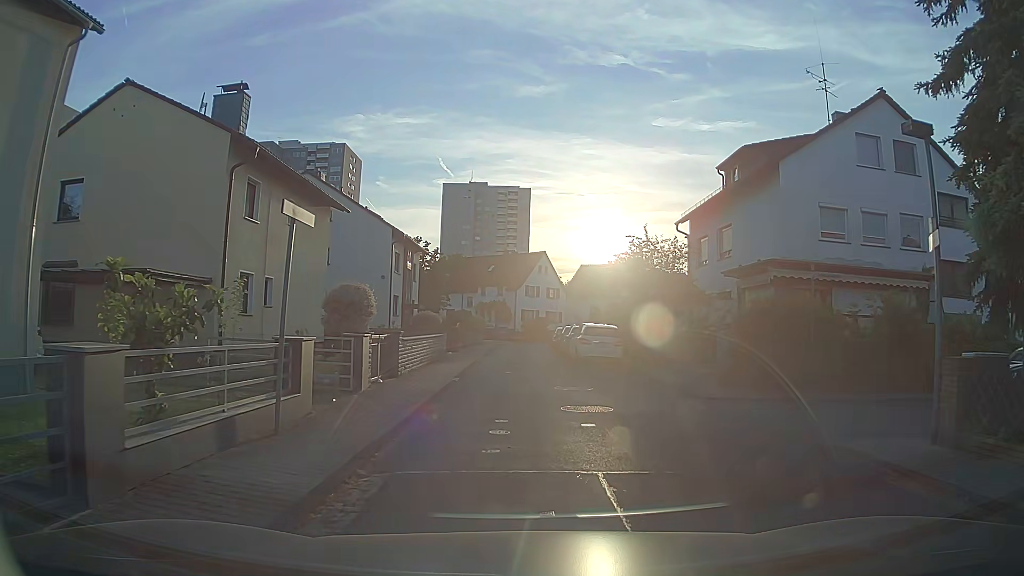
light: Day
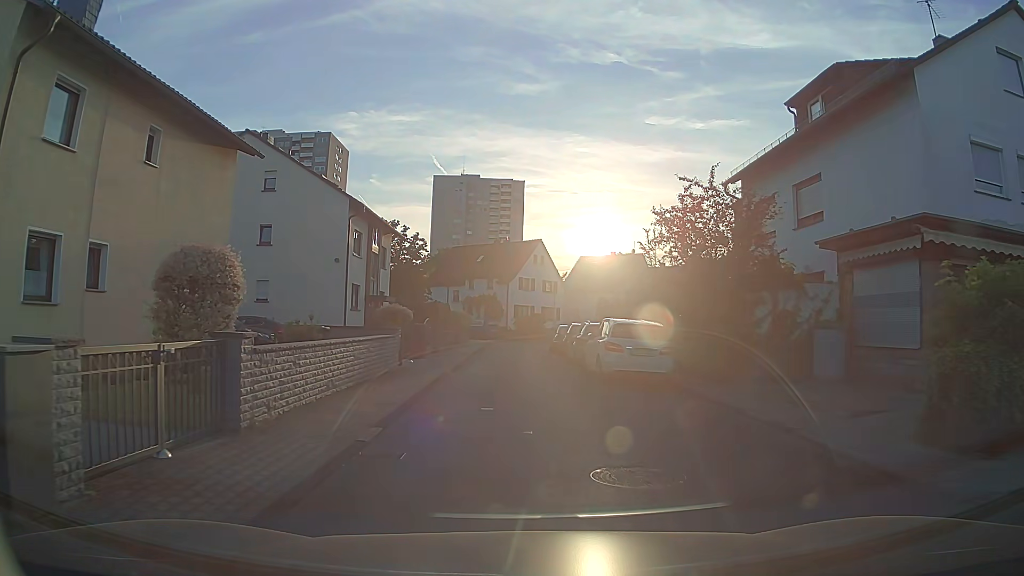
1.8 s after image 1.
(0.0, +9.3) m; 0°
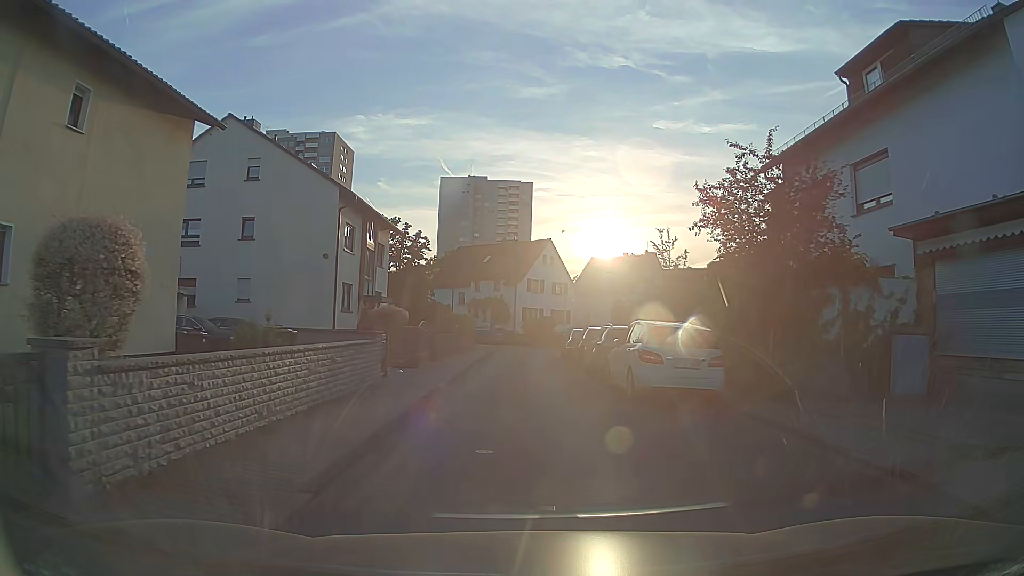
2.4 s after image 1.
(0.0, +3.4) m; -2°
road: residential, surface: asphalt
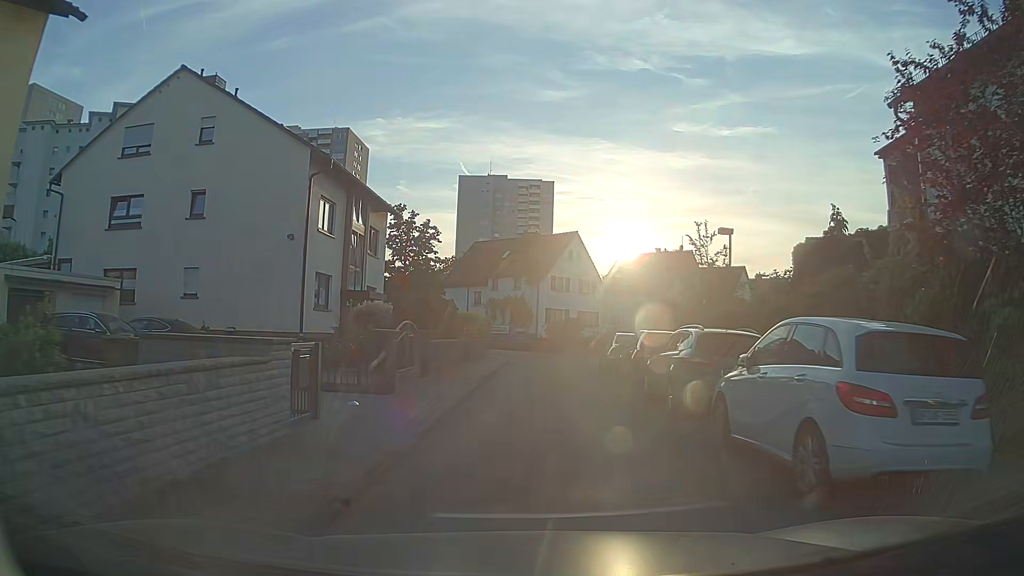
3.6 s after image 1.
(0.0, +7.3) m; -2°
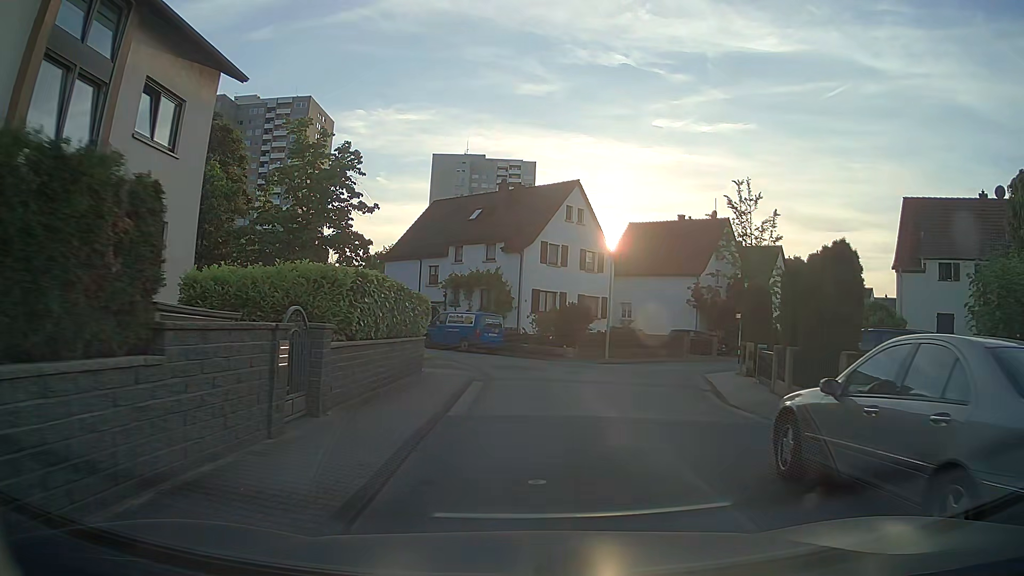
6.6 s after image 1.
(+0.5, +18.9) m; +2°
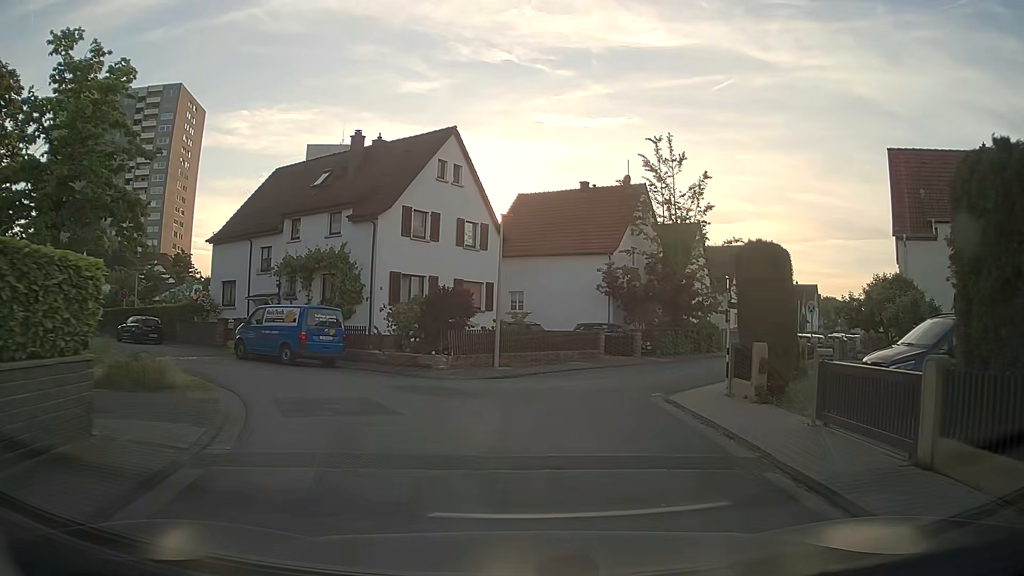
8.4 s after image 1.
(+1.0, +10.6) m; +11°
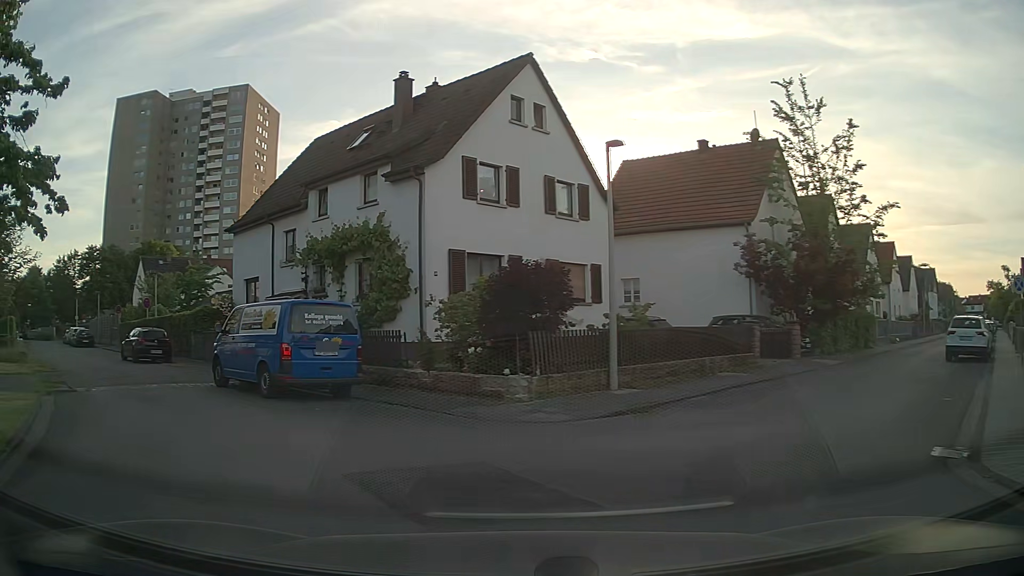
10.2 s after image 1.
(-0.3, +8.7) m; -9°
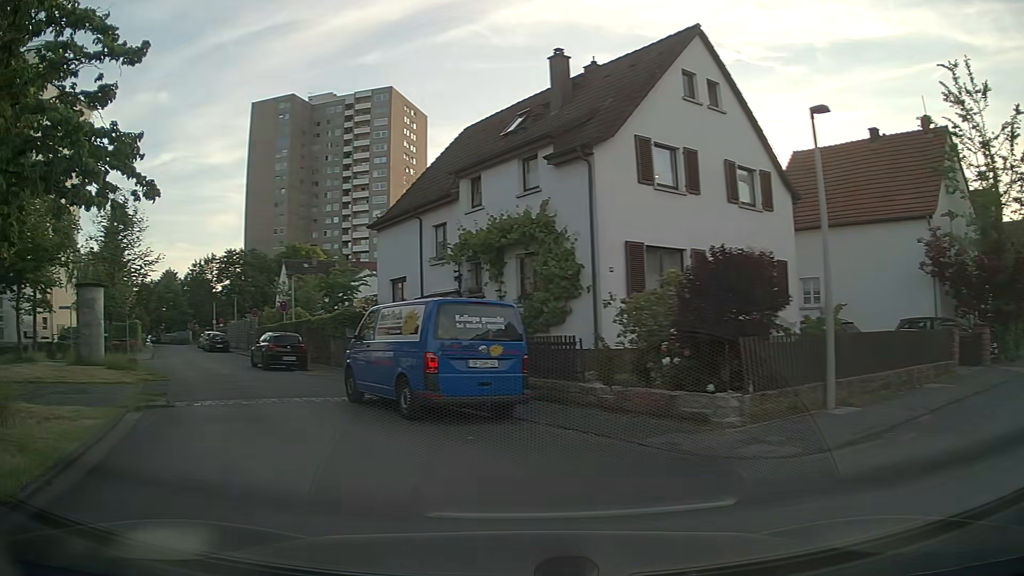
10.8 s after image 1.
(-0.3, +2.6) m; -13°
(-3, +9) (-8, +18) (-13, +27) (-18, +35) (-24, +44) (-29, +52) (-34, +61) (-38, +70) (-43, +79) (-48, +87) m
